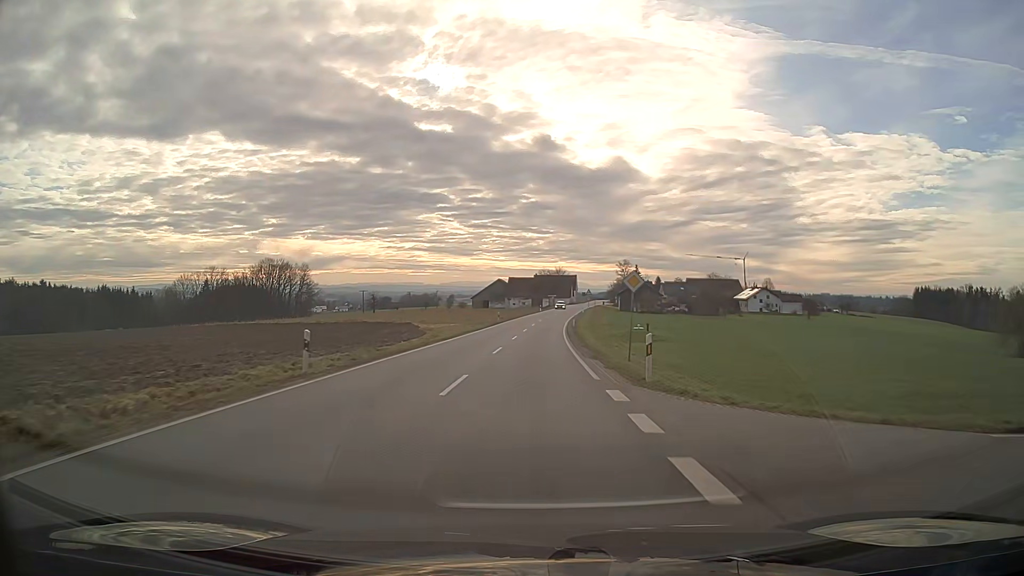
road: secondary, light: Day
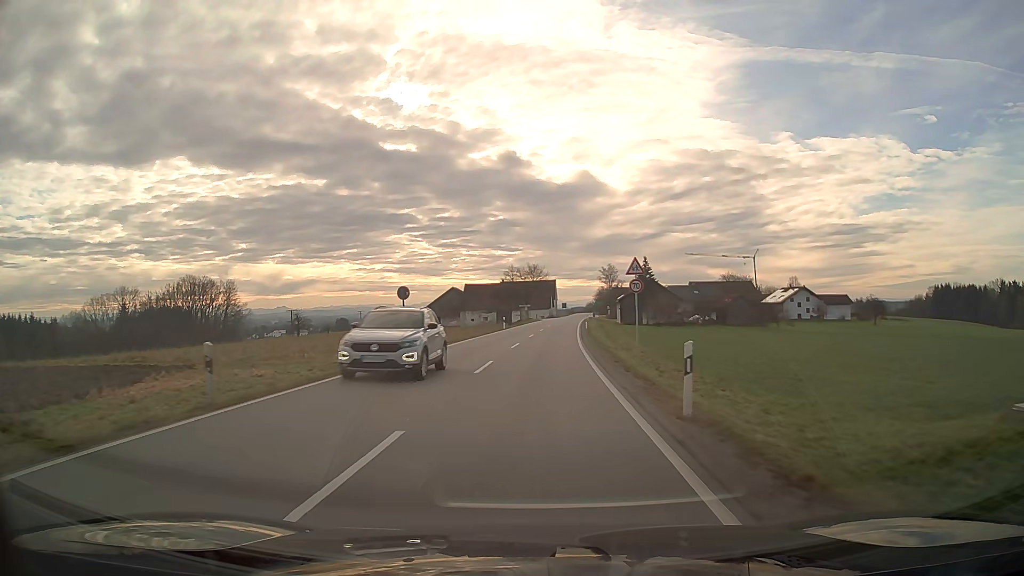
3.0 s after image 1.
(+1.4, +55.5) m; +3°
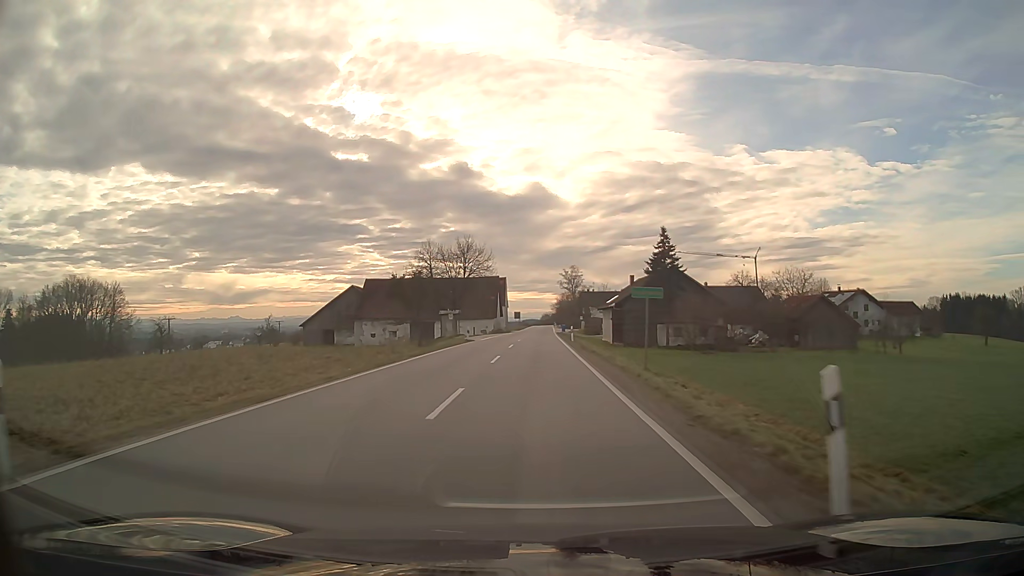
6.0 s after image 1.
(+2.0, +54.8) m; +4°
(0, +10) (0, +20) (0, +30) (0, +40) (+1, +50) (+1, +60) (+1, +70) (+1, +80) (+1, +90) (+1, +100) m
